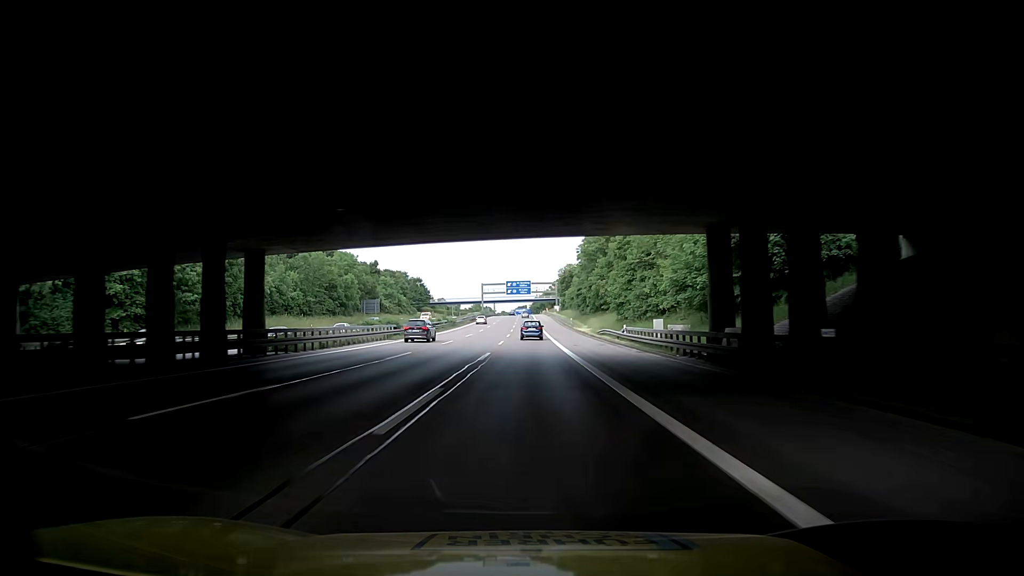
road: motorway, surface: asphalt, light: Day
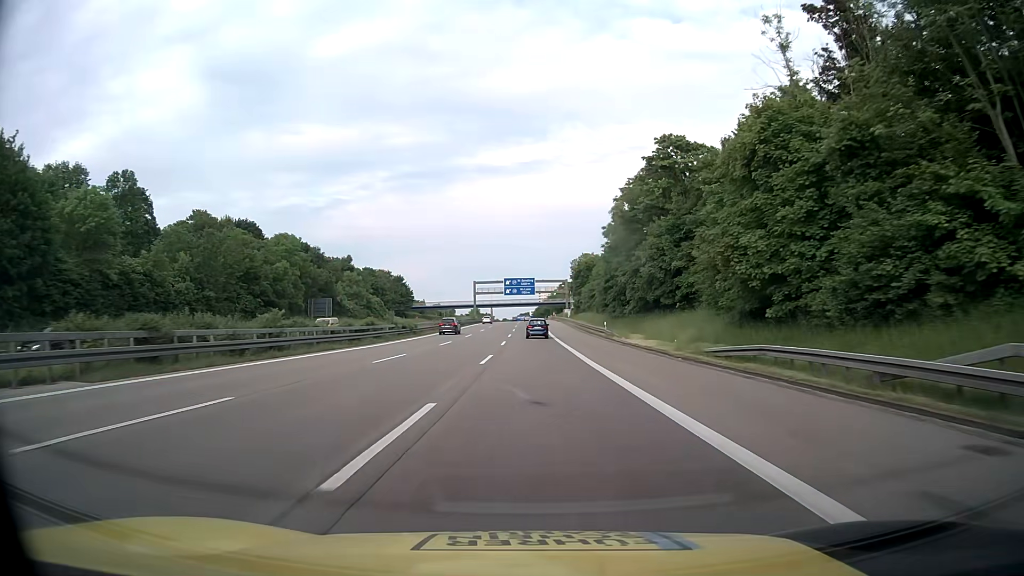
(-0.9, +39.3) m; 0°
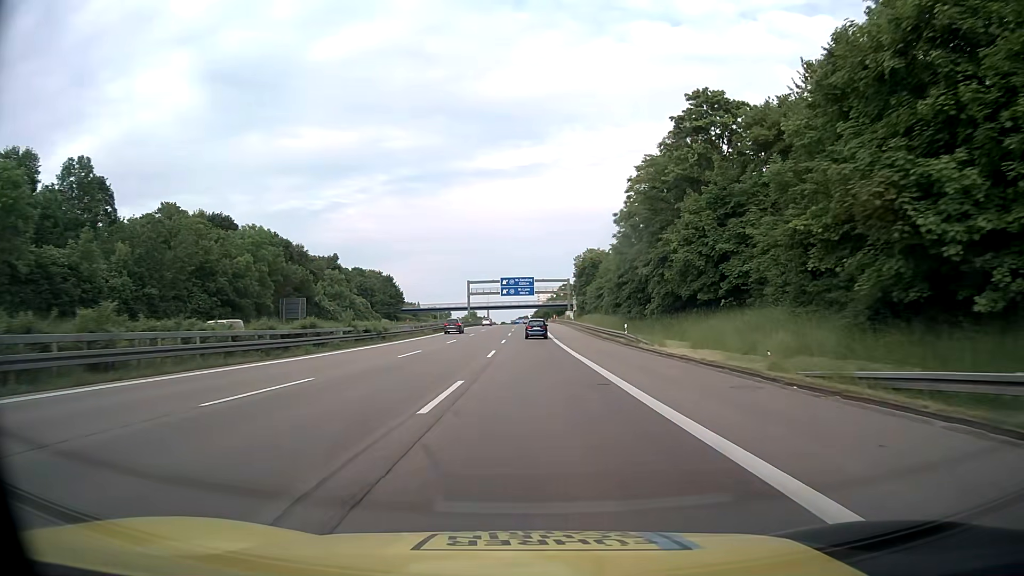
(-0.1, +13.1) m; 0°
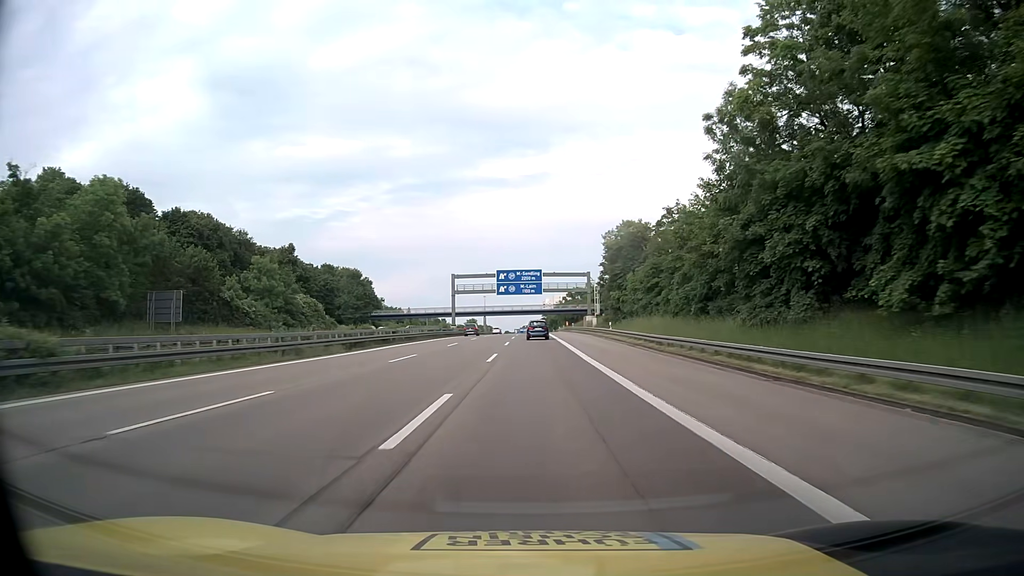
(-0.3, +39.1) m; -1°
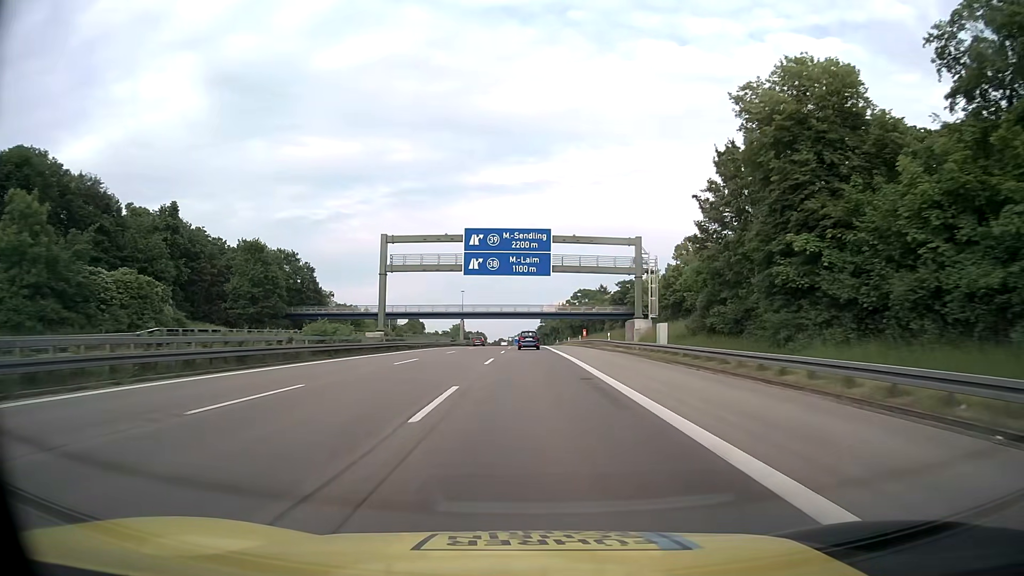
(+0.2, +52.0) m; 0°
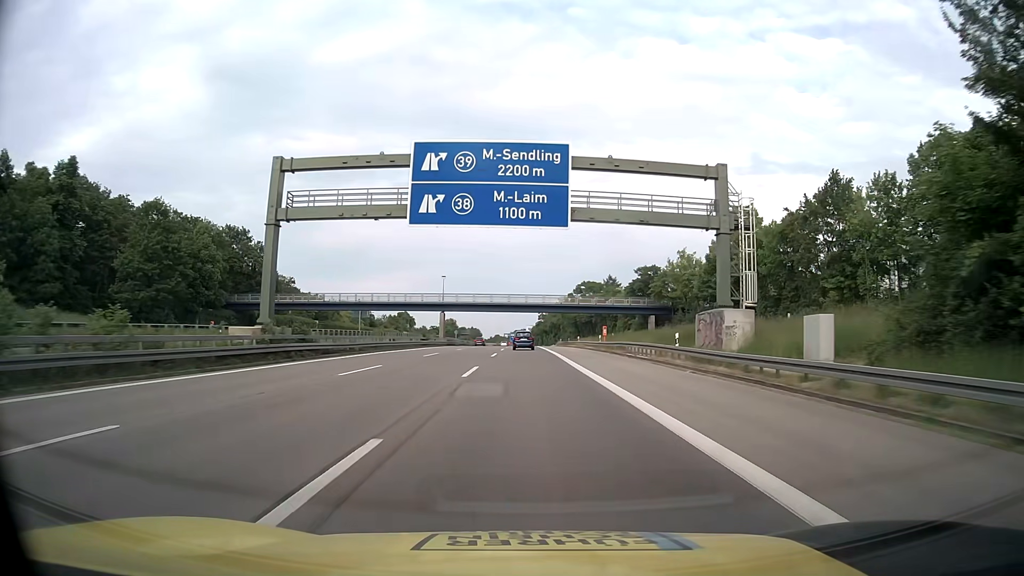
(0.0, +26.1) m; 0°
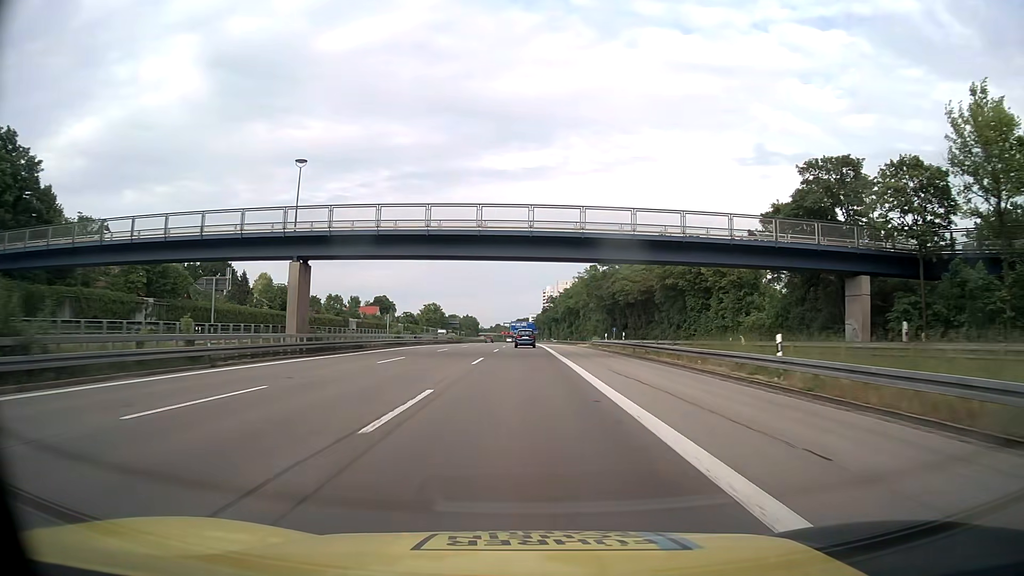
(+0.1, +65.9) m; 0°
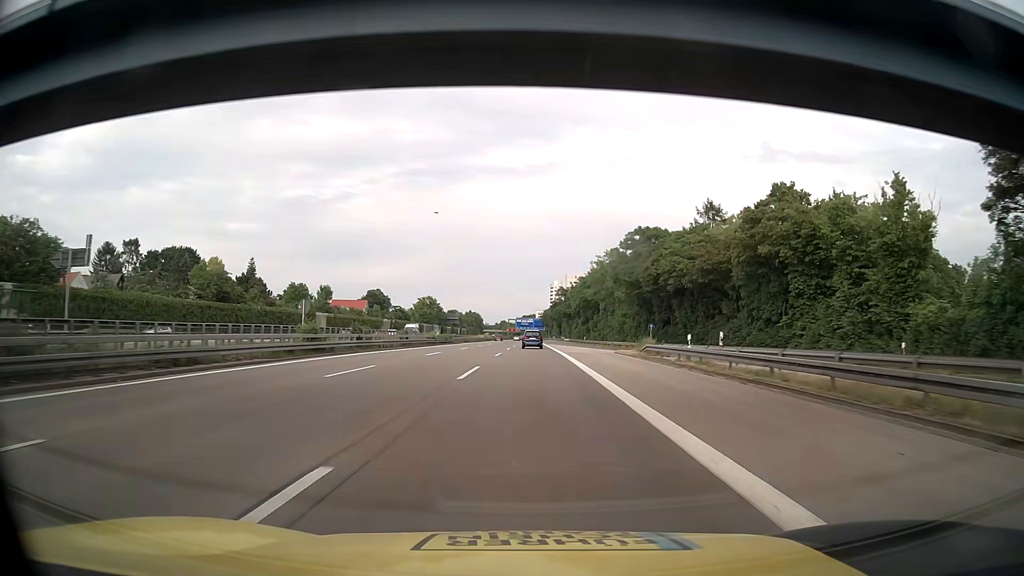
(-0.2, +26.5) m; -1°
(0, +10) (0, +20) (0, +30) (0, +40) (0, +50) (0, +60) (0, +70) (0, +80) (+1, +90) (+1, +100) m
